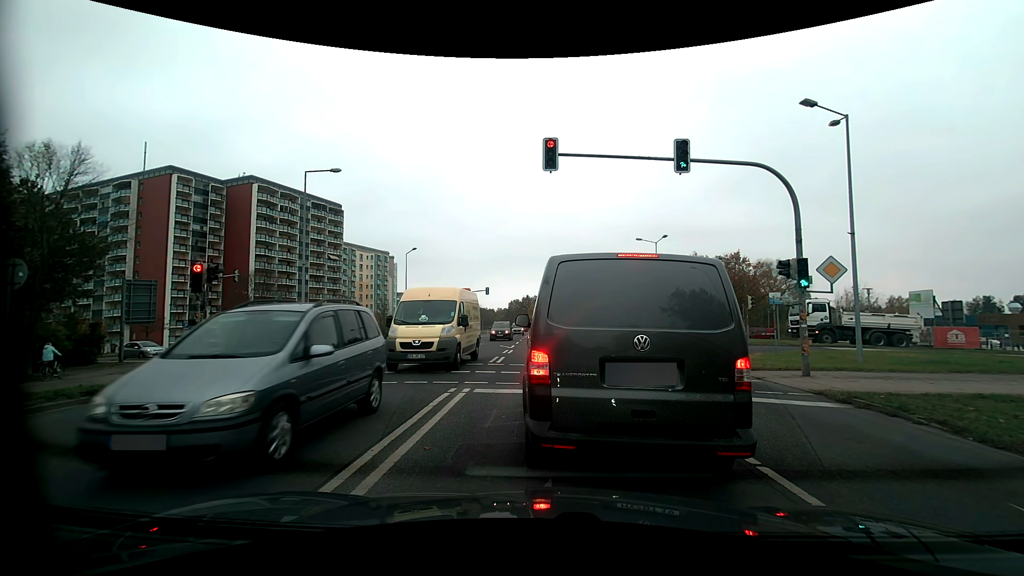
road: secondary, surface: asphalt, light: Day
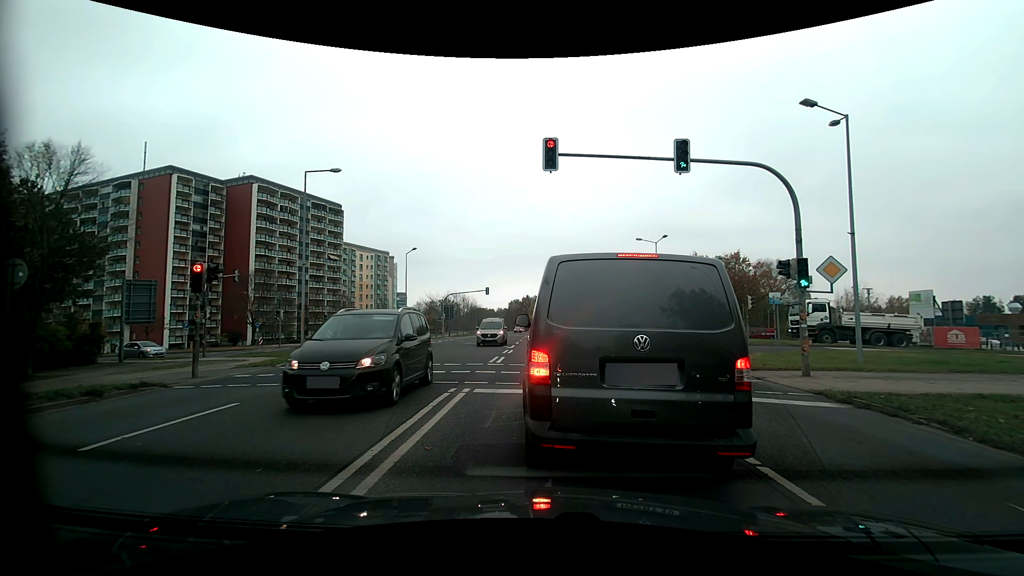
(0.0, 0.0) m; 0°
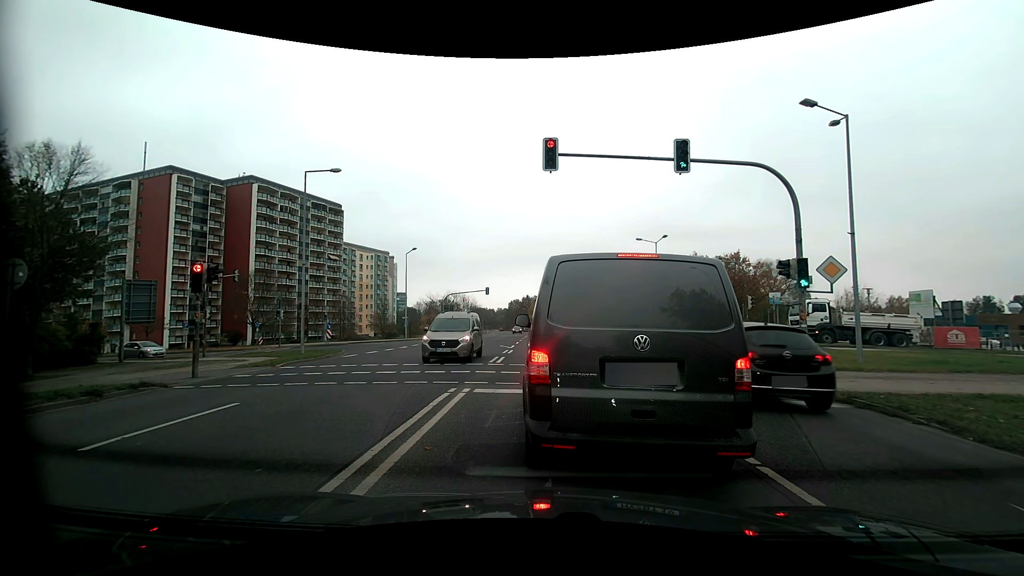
(0.0, 0.0) m; 0°
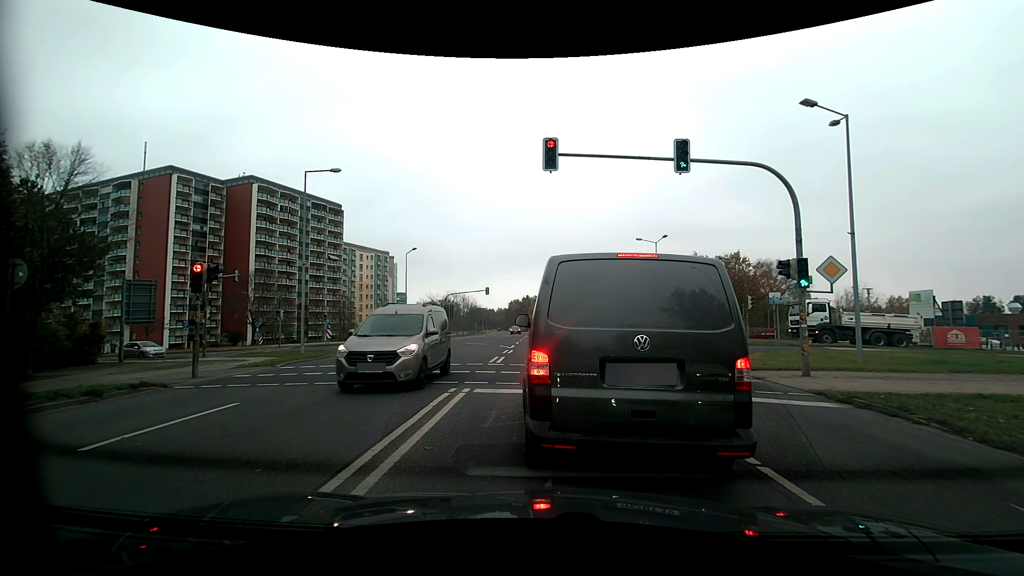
(0.0, 0.0) m; 0°
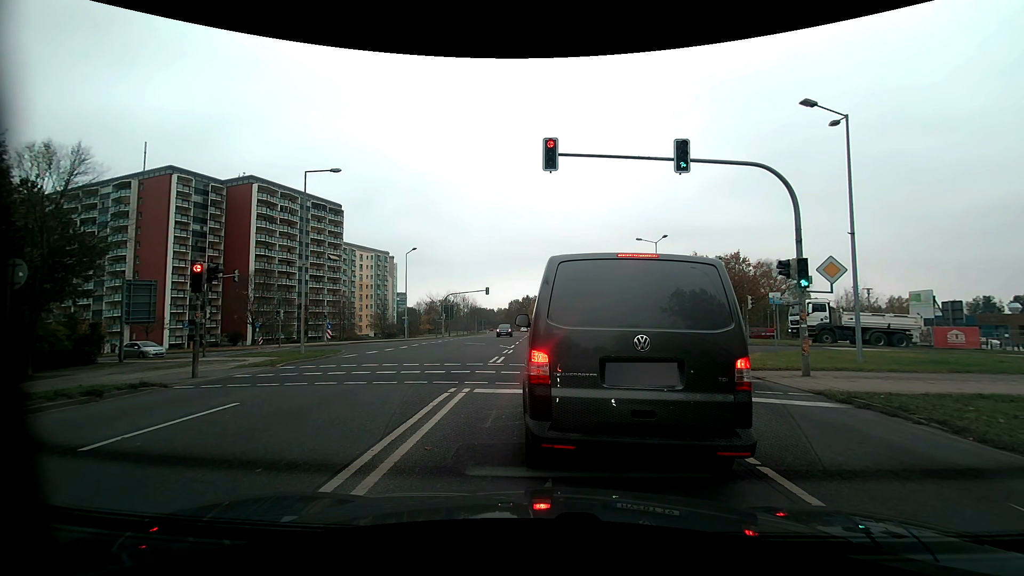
(0.0, 0.0) m; 0°
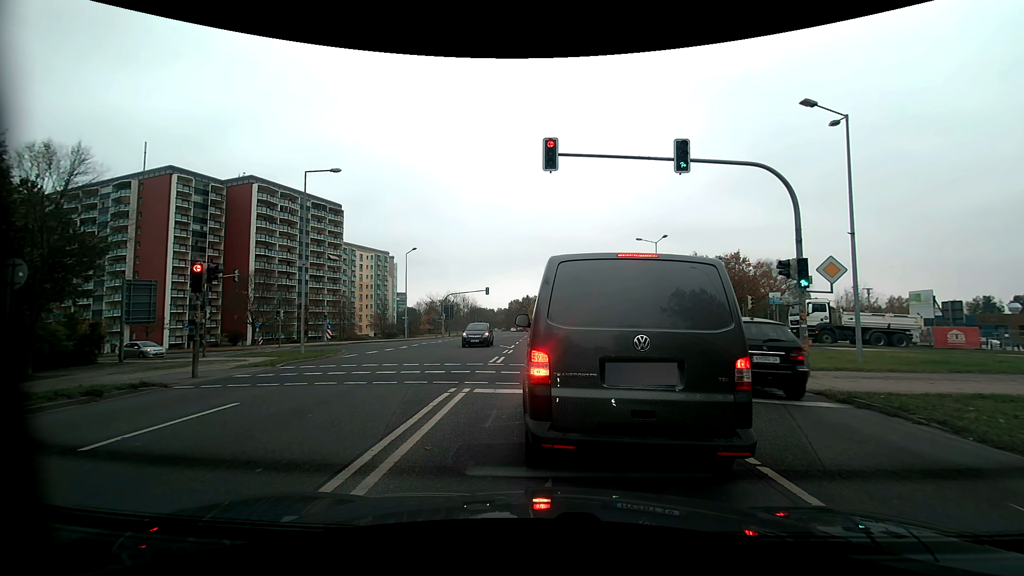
(0.0, 0.0) m; 0°
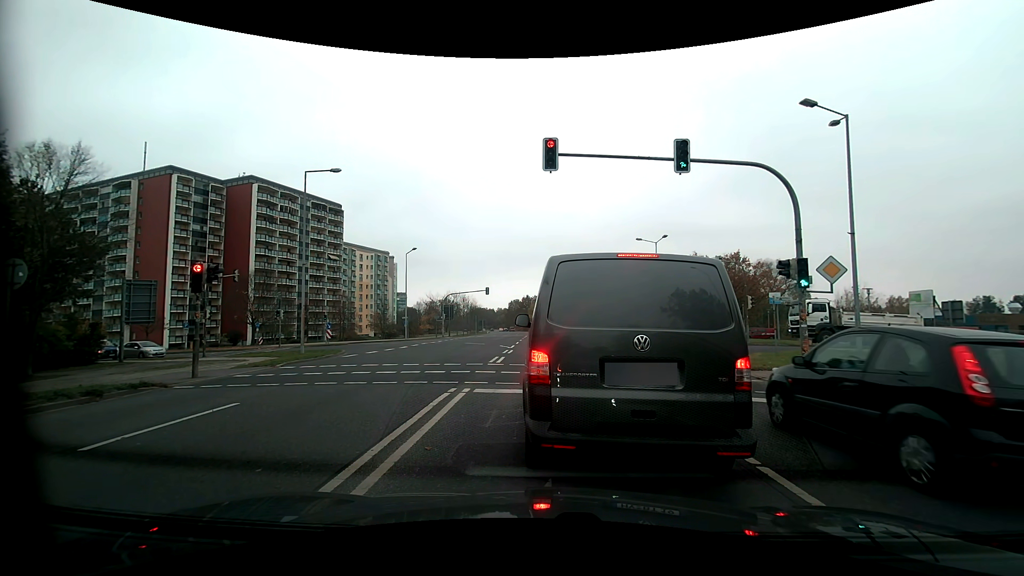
(0.0, 0.0) m; 0°
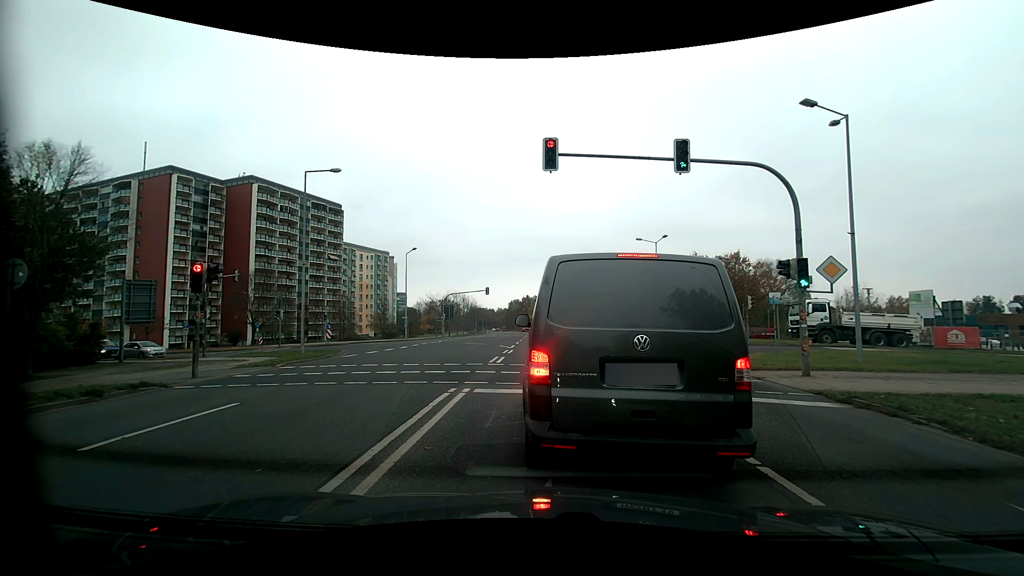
(0.0, 0.0) m; 0°
(0, +10) (0, +20) (0, +30) (-3, +40) (-10, +46) (-20, +50) (-29, +52) (-39, +55) (-48, +58) (-58, +61) m
